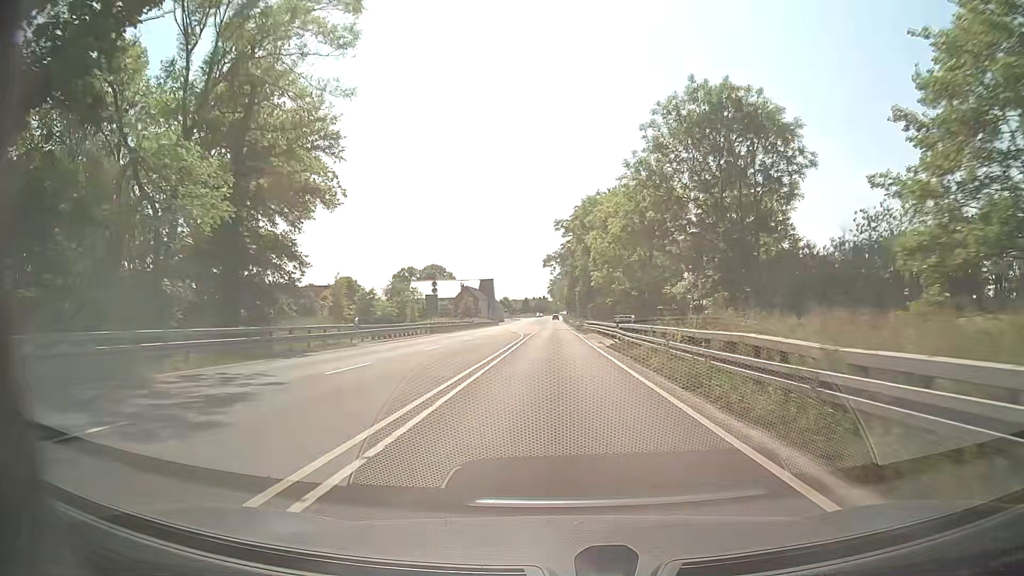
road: primary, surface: asphalt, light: Day
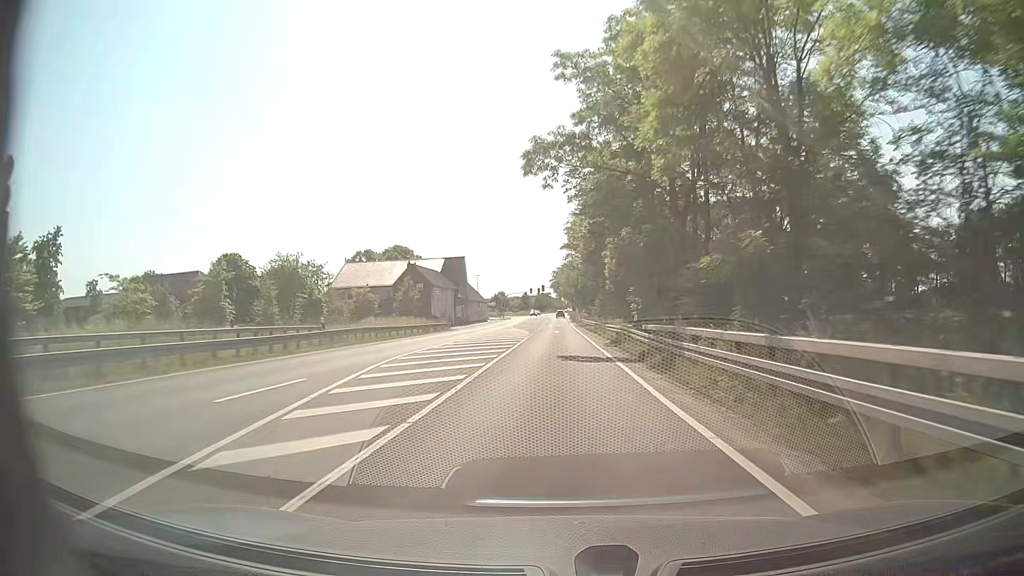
(-0.2, +54.7) m; -1°
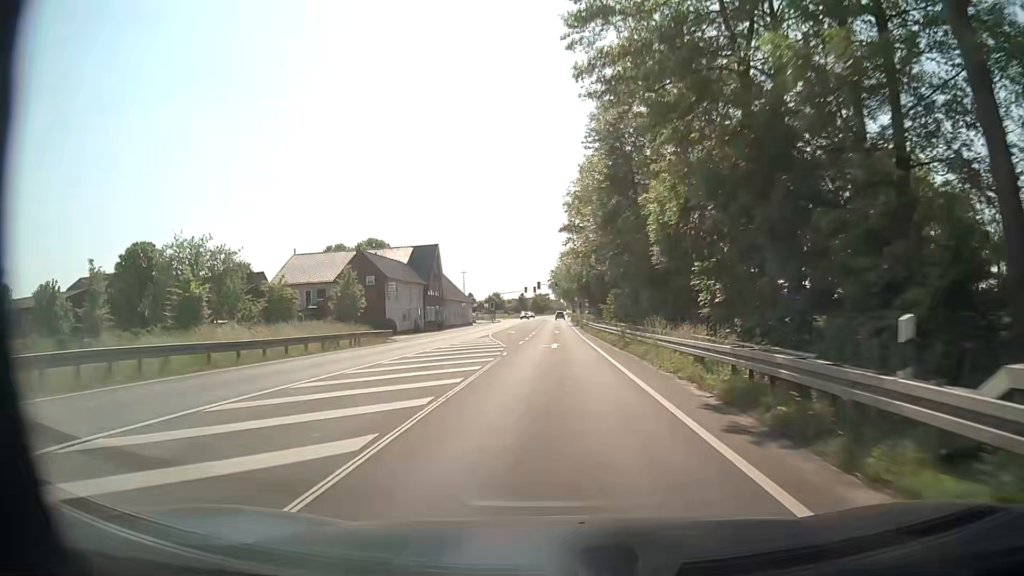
(+0.1, +21.9) m; 0°
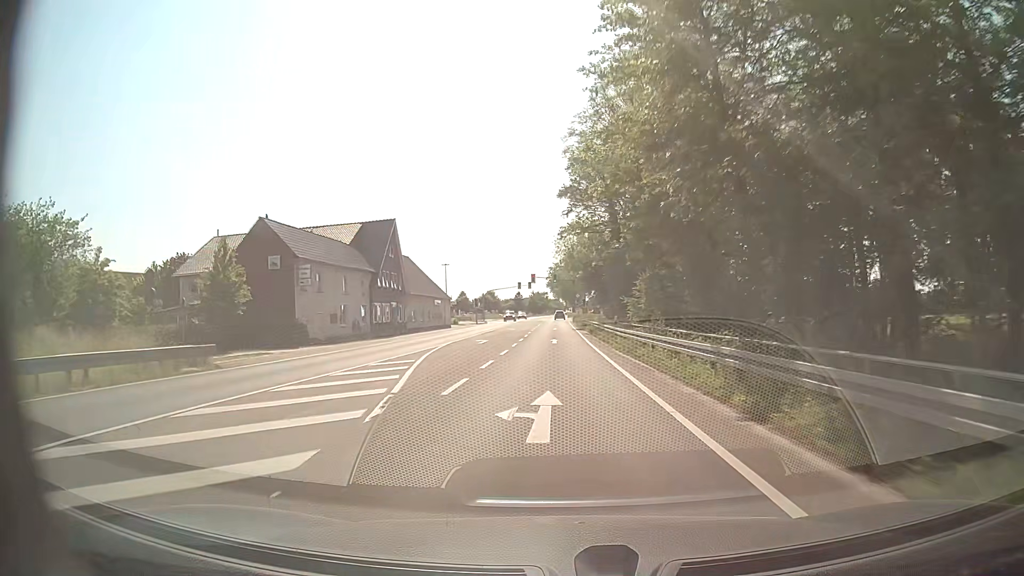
(+0.1, +21.9) m; +1°
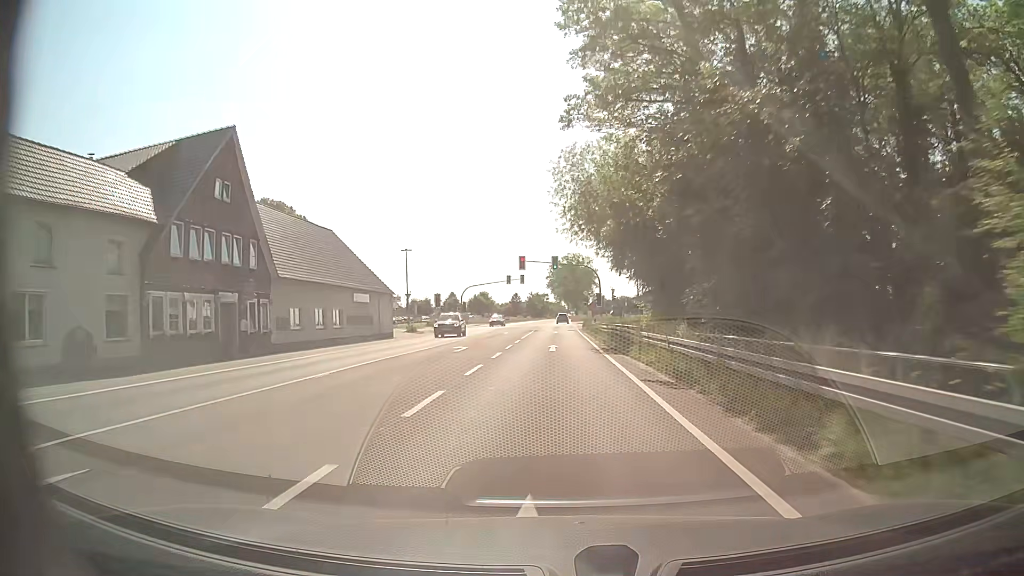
(-0.3, +32.8) m; -1°
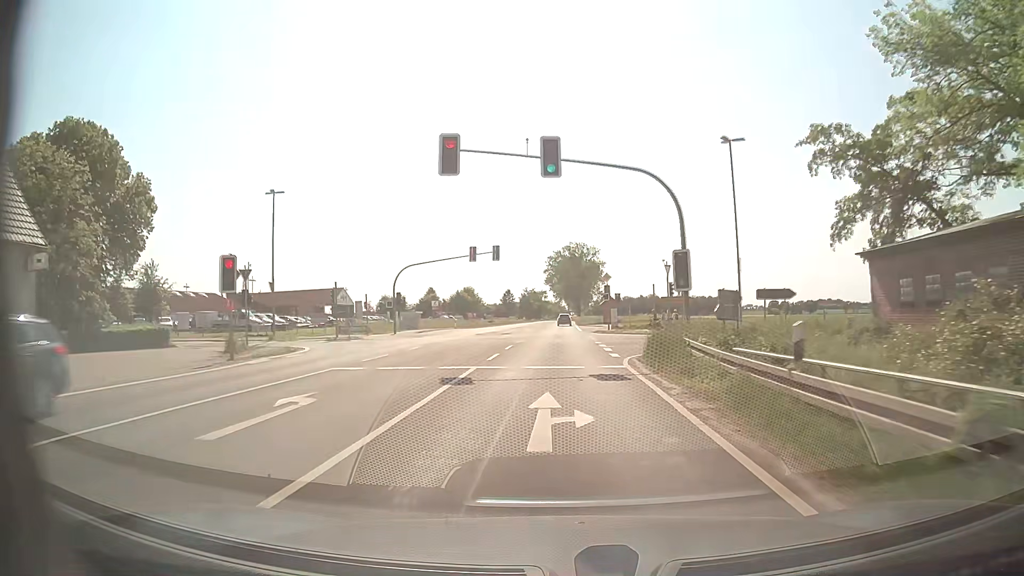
(+0.1, +43.5) m; 0°
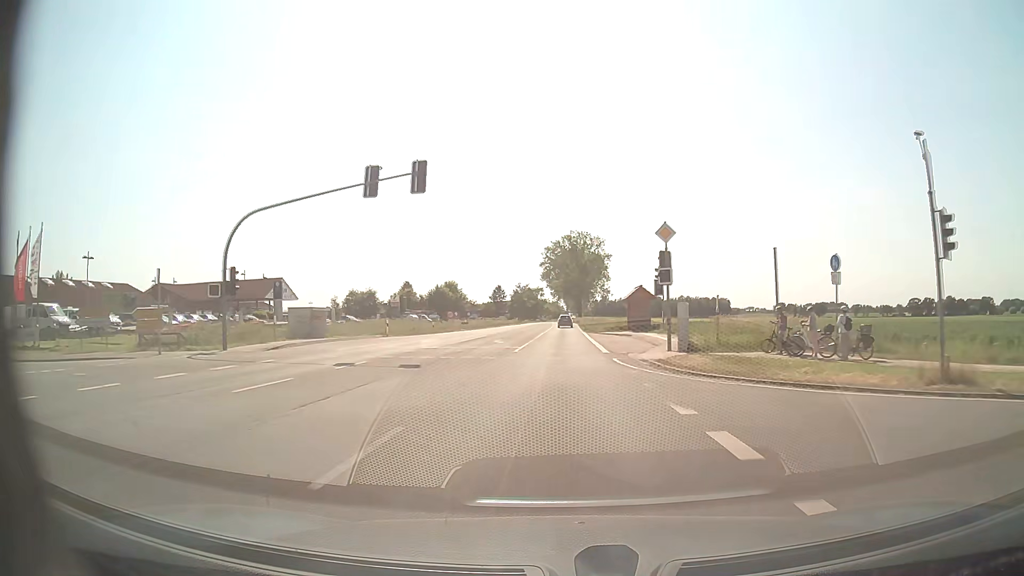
(+0.1, +32.7) m; 0°
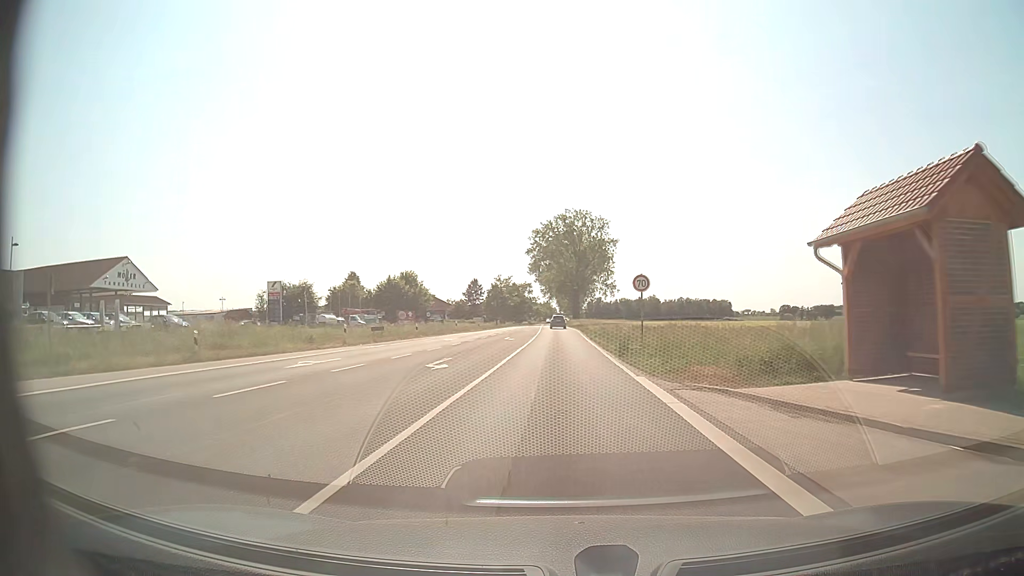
(+0.2, +43.7) m; +1°
(0, +10) (0, +20) (0, +30) (0, +40) (0, +50) (0, +60) (0, +70) (-1, +80) (-1, +90) (-1, +100) m
